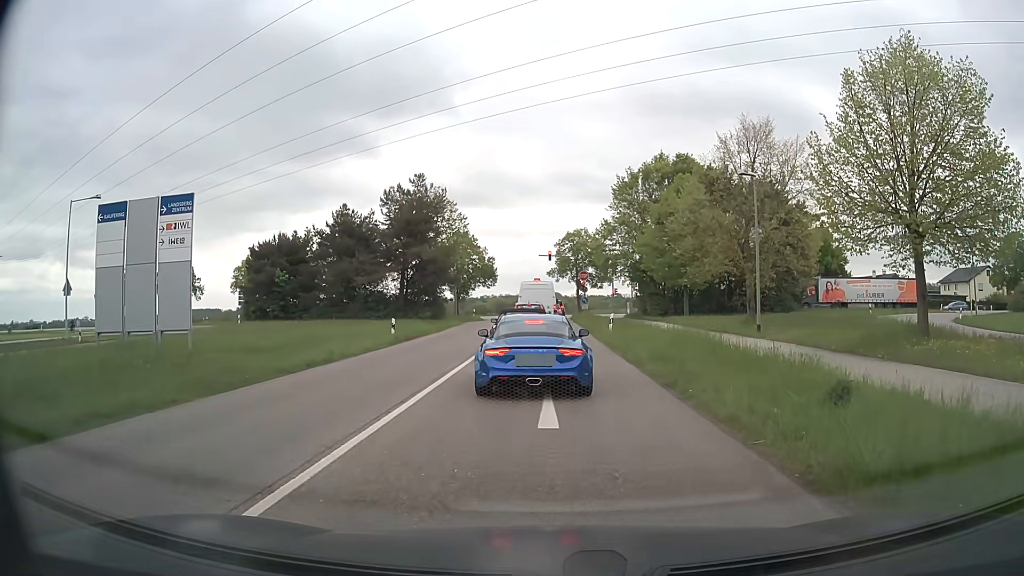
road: tertiary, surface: asphalt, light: Day
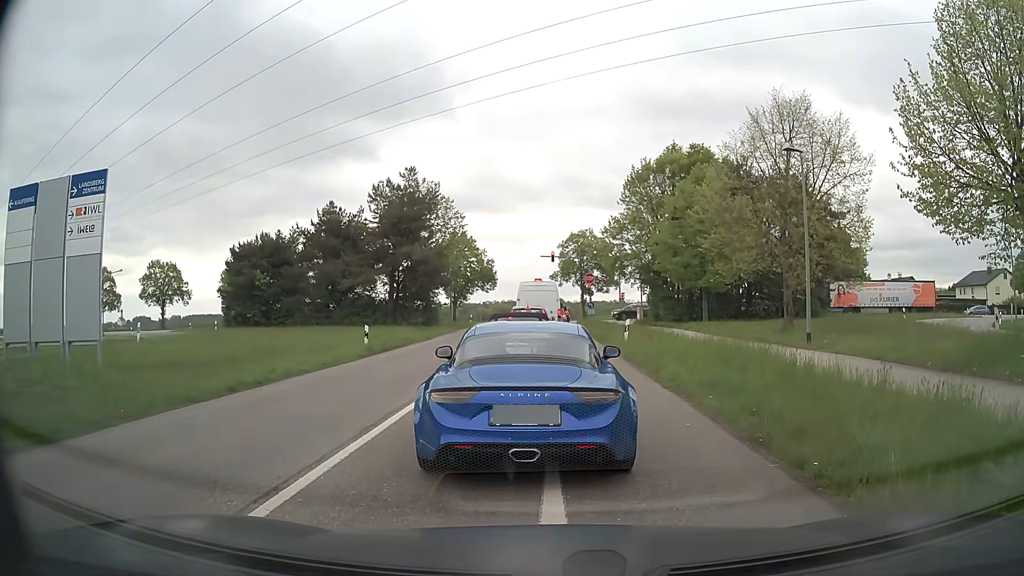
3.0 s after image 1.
(0.0, +4.6) m; -1°
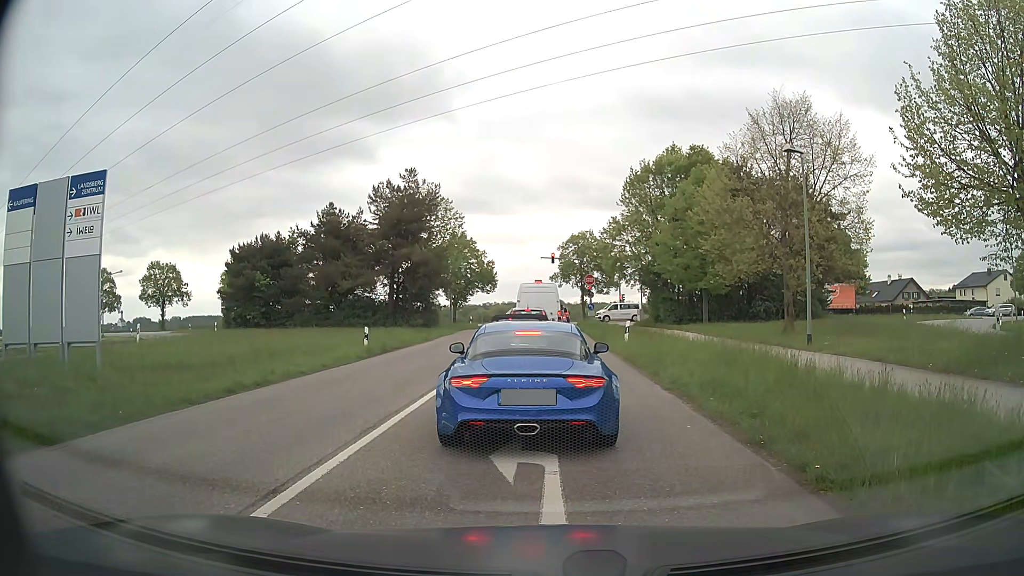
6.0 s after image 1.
(0.0, +0.1) m; 0°
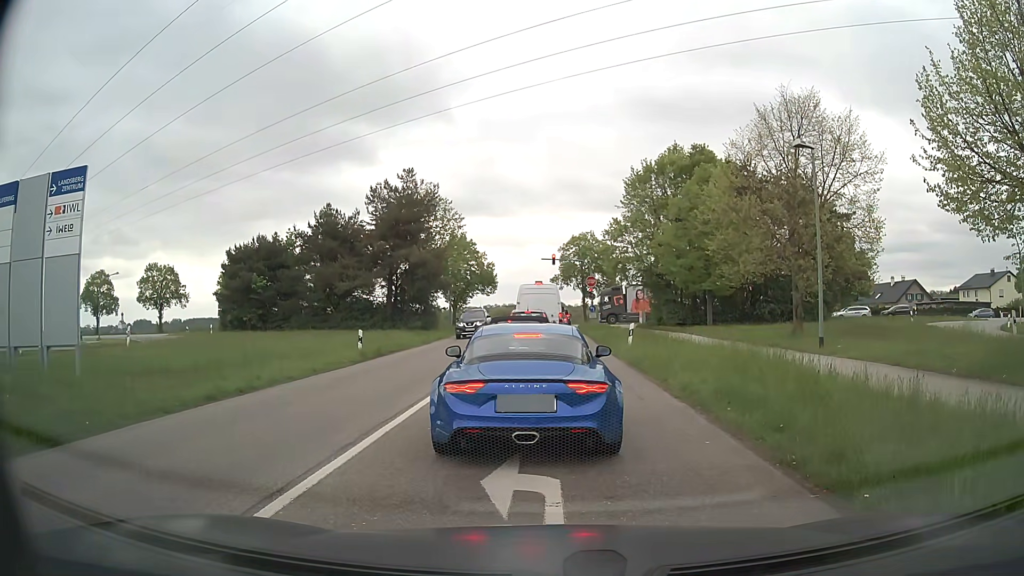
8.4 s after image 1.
(0.0, +0.9) m; 0°
